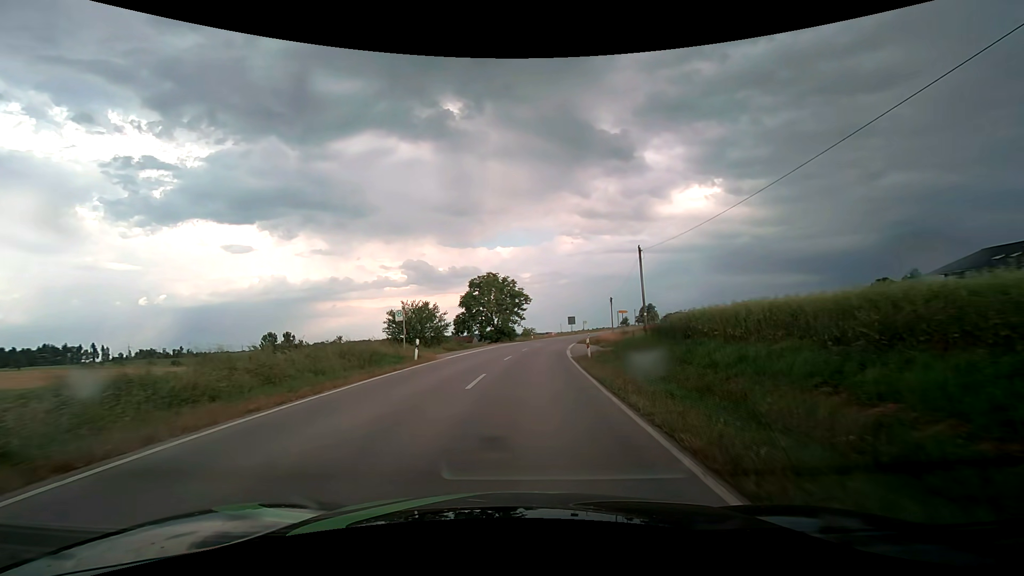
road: secondary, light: Day
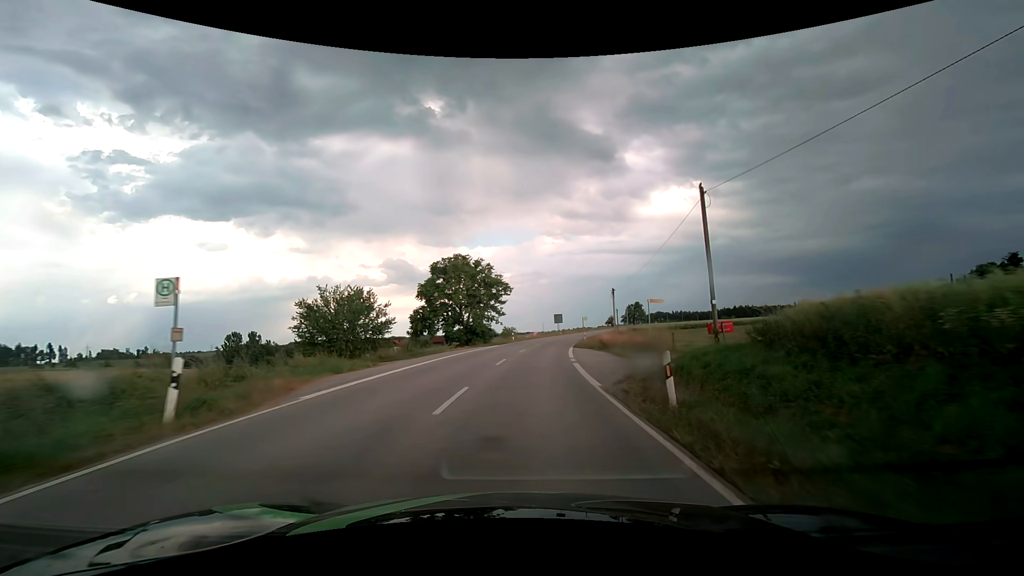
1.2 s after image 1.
(+0.3, +15.5) m; +2°
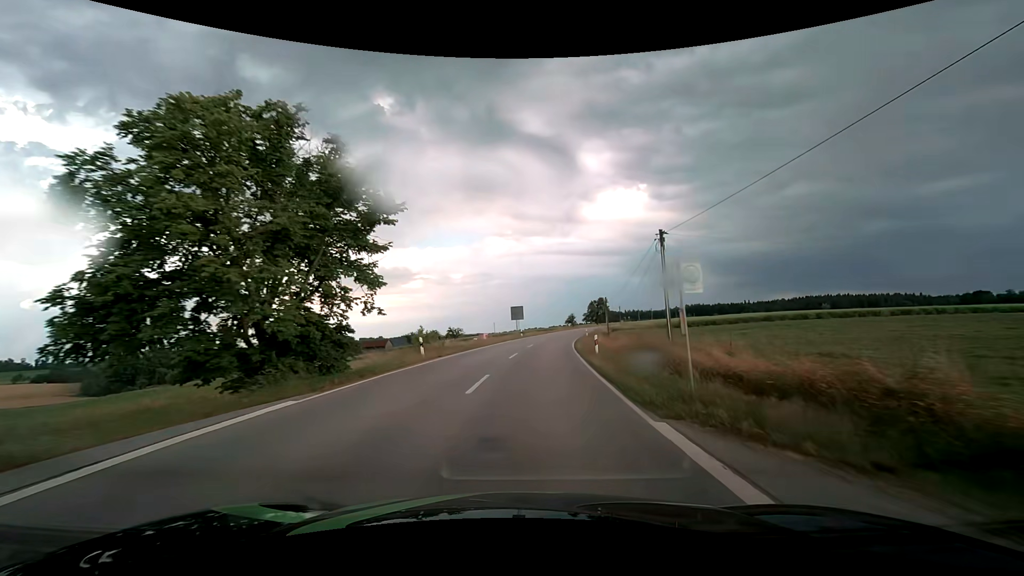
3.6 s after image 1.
(+1.4, +33.8) m; +5°
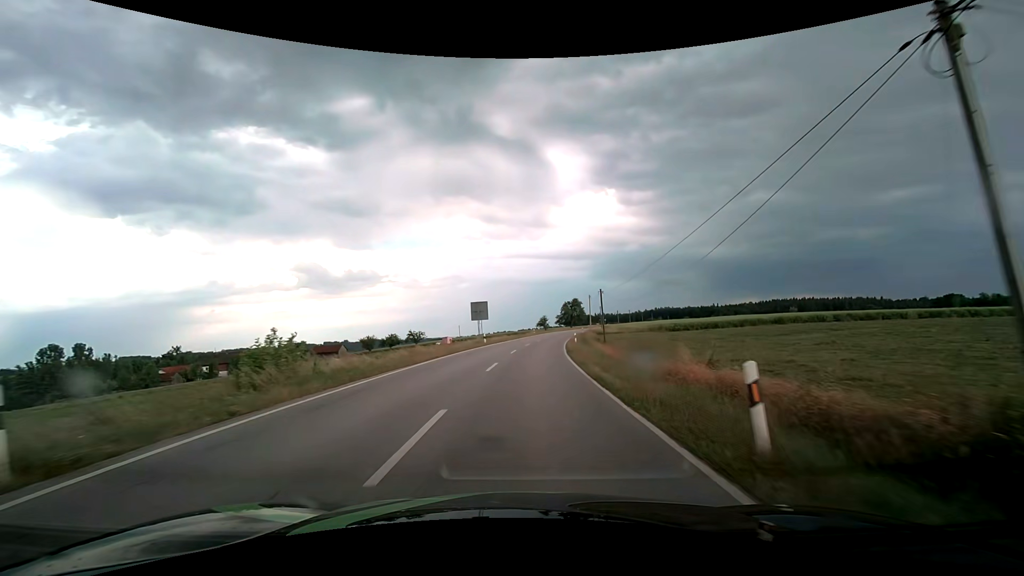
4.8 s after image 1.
(+0.6, +17.7) m; +4°
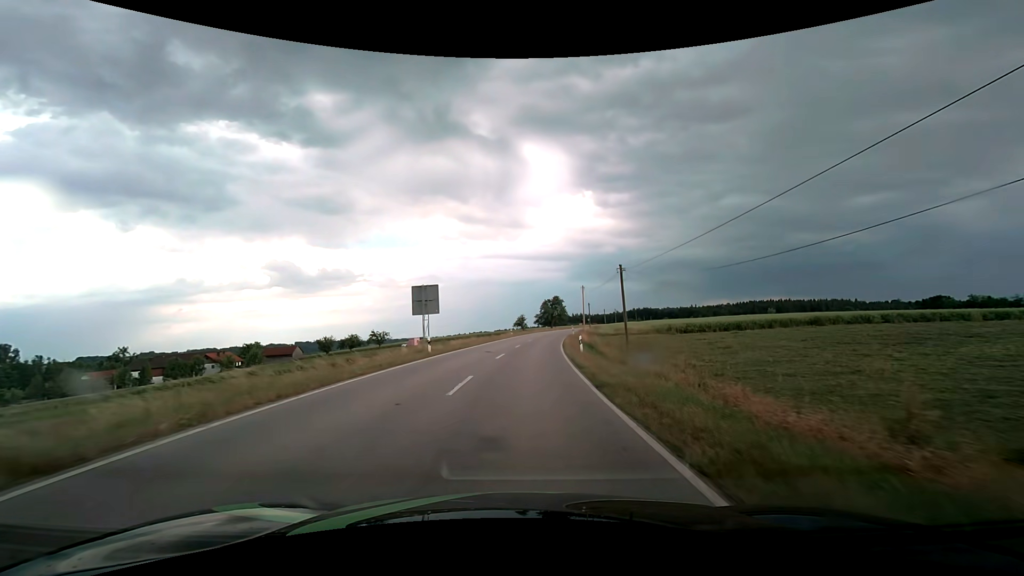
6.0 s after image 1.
(+0.4, +18.2) m; +3°
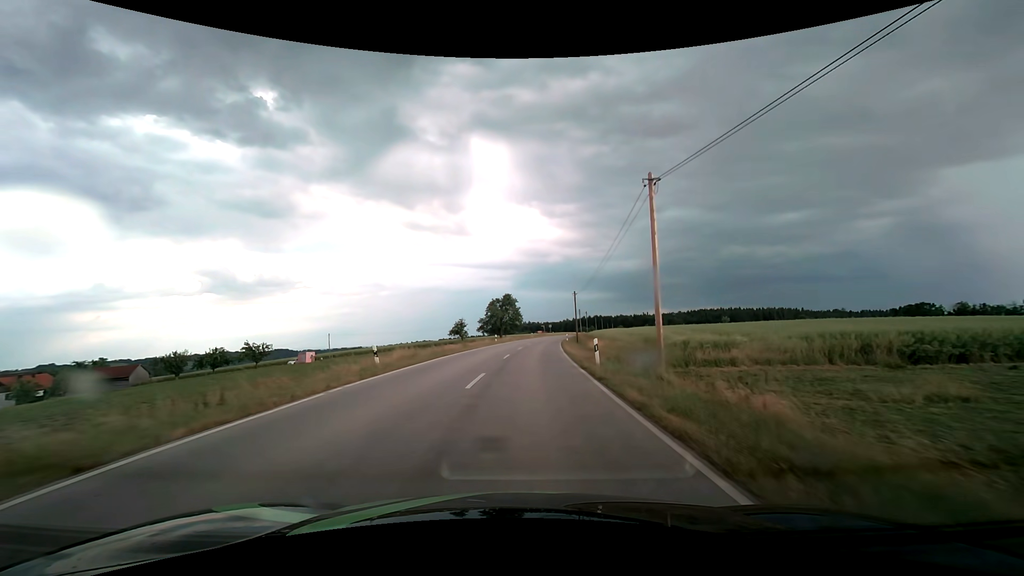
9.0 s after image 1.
(+2.1, +46.8) m; +6°
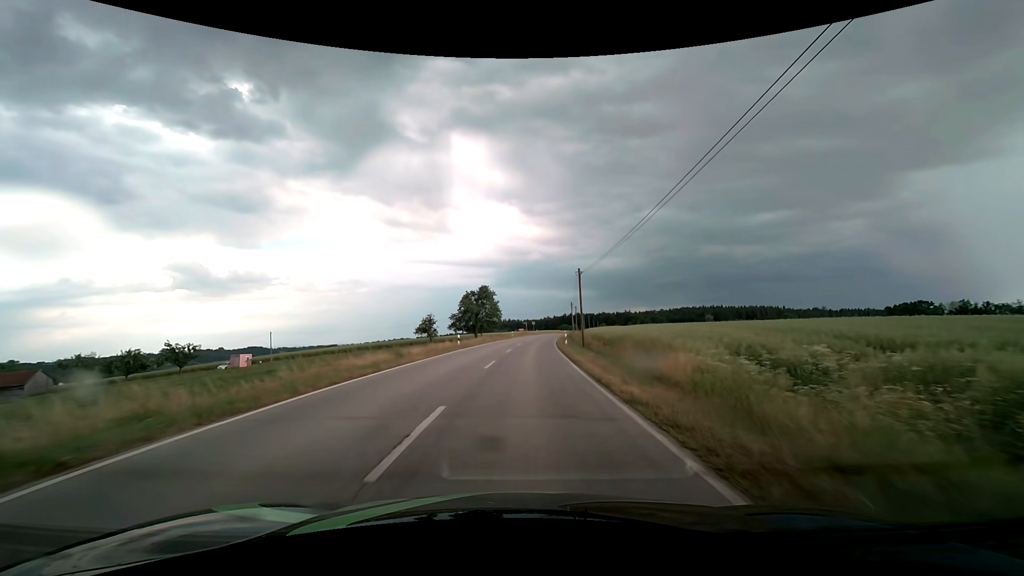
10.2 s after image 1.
(+0.3, +18.8) m; +2°
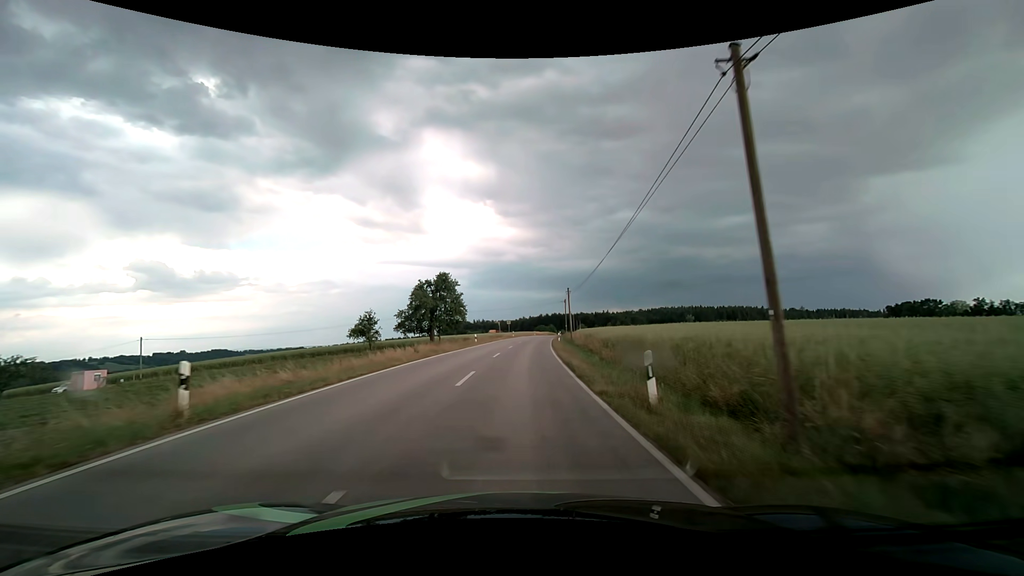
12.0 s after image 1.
(+0.7, +28.3) m; +3°
(0, +10) (0, +20) (+1, +30) (+1, +40) (+2, +50) (+2, +60) (+3, +70) (+4, +80) (+5, +90) (+6, +100) m
